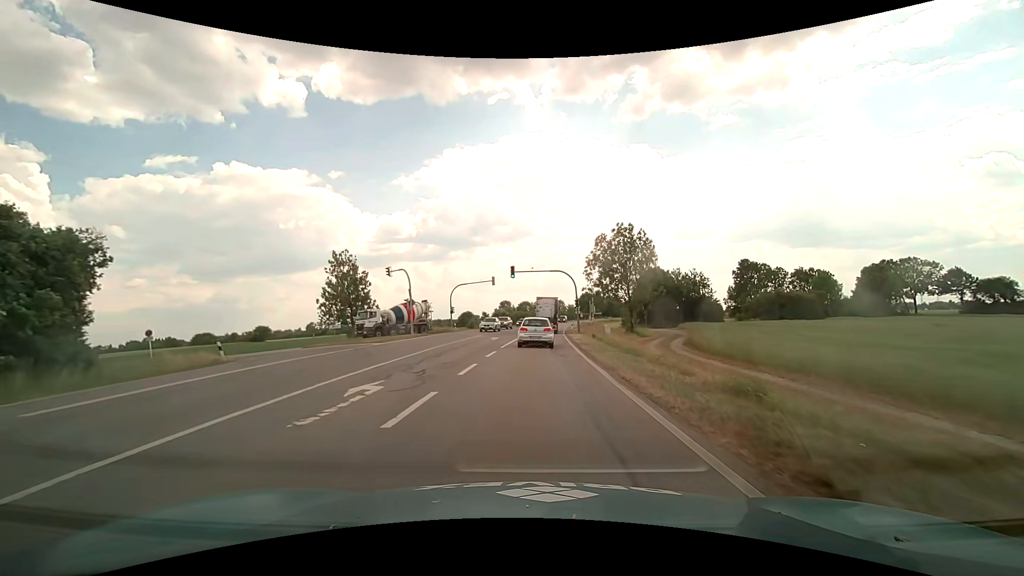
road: primary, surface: asphalt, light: Day
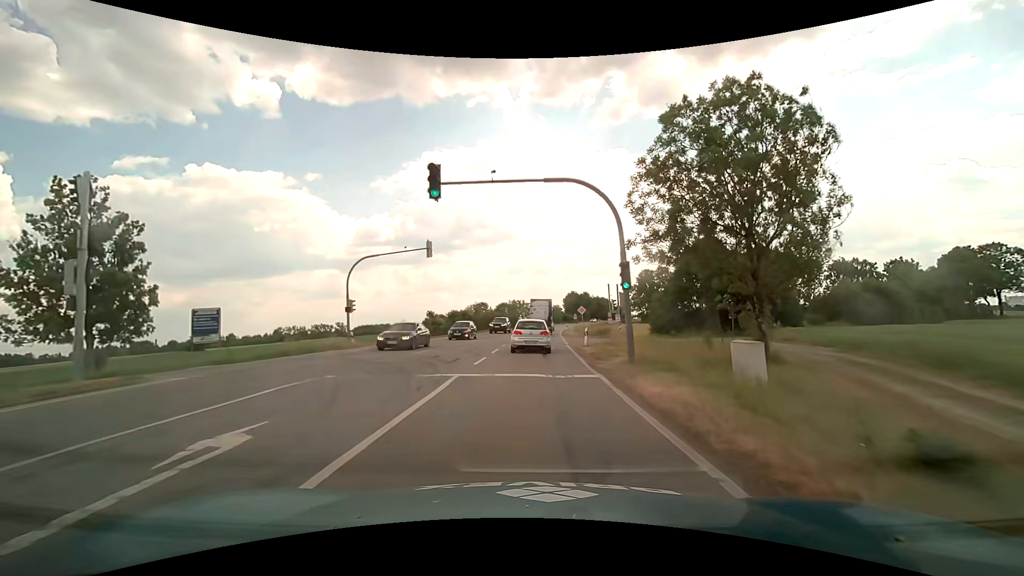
(+0.7, +31.4) m; +2°
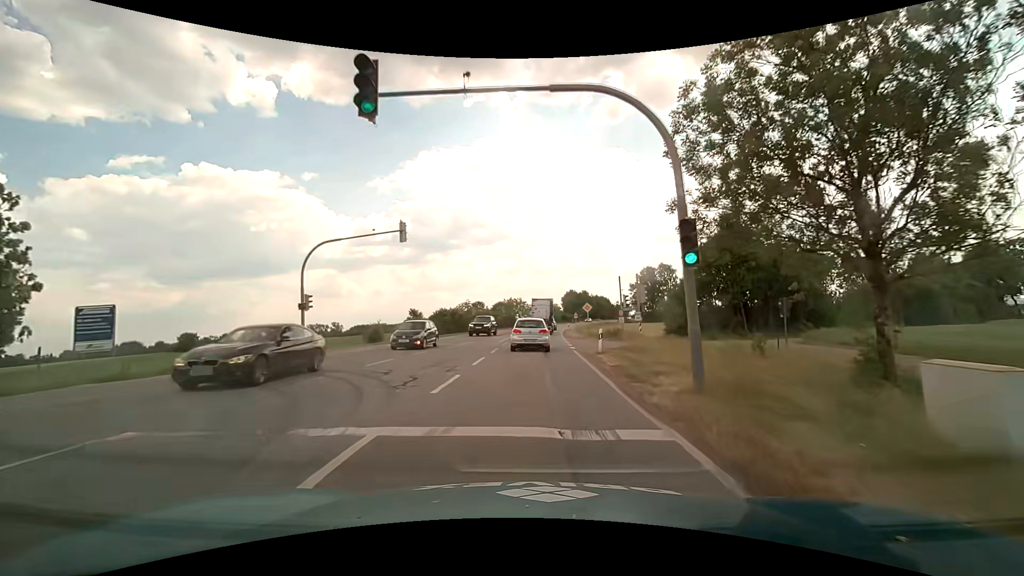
(0.0, +6.5) m; +1°
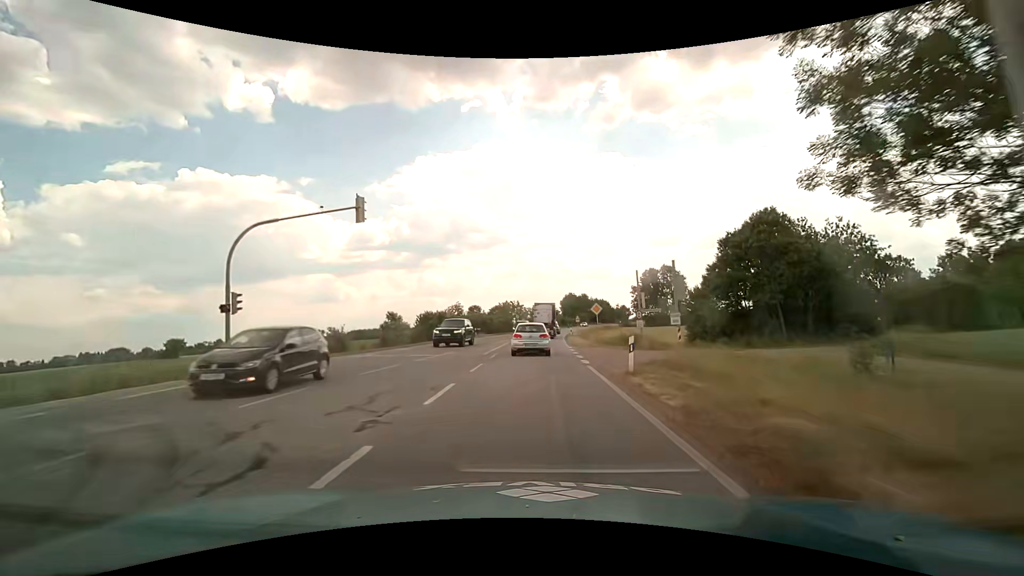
(0.0, +6.8) m; 0°
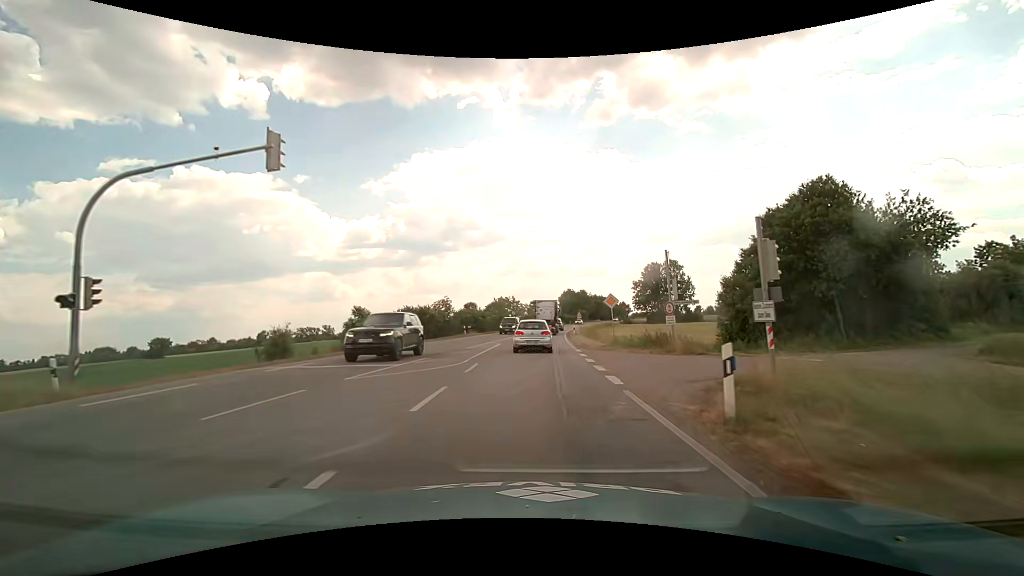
(0.0, +7.1) m; 0°
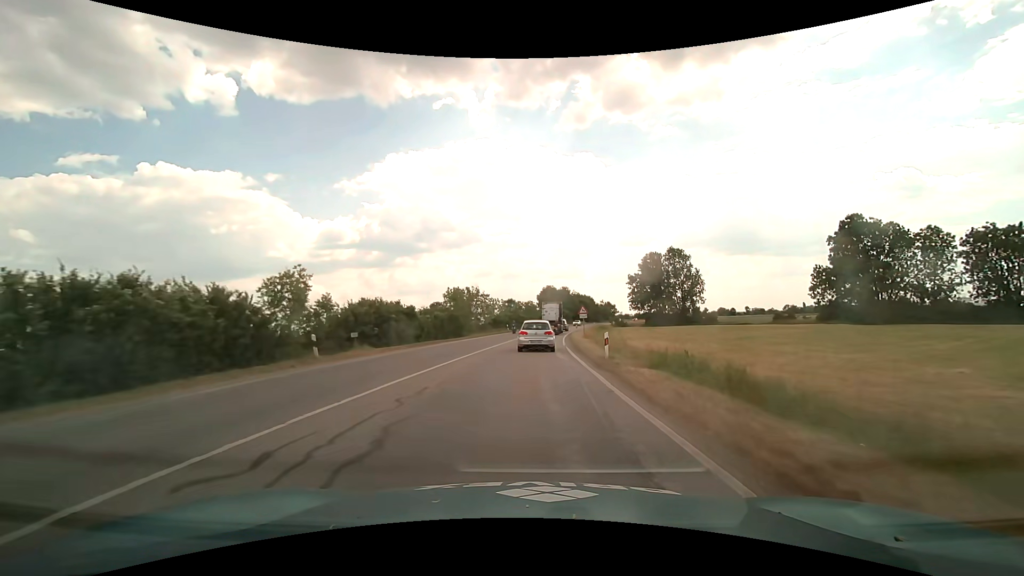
(+0.6, +30.4) m; +2°
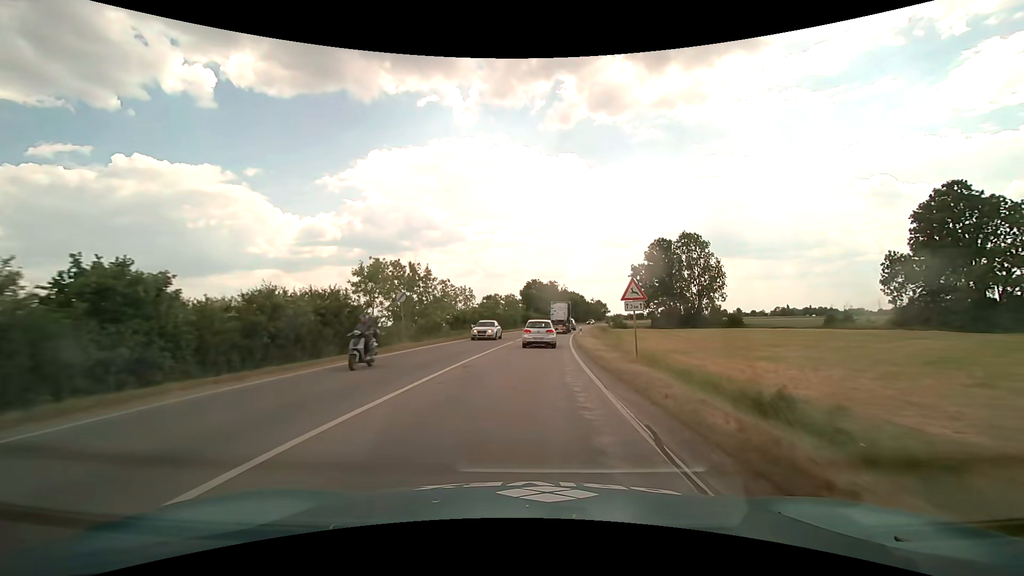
(+0.6, +24.9) m; +2°
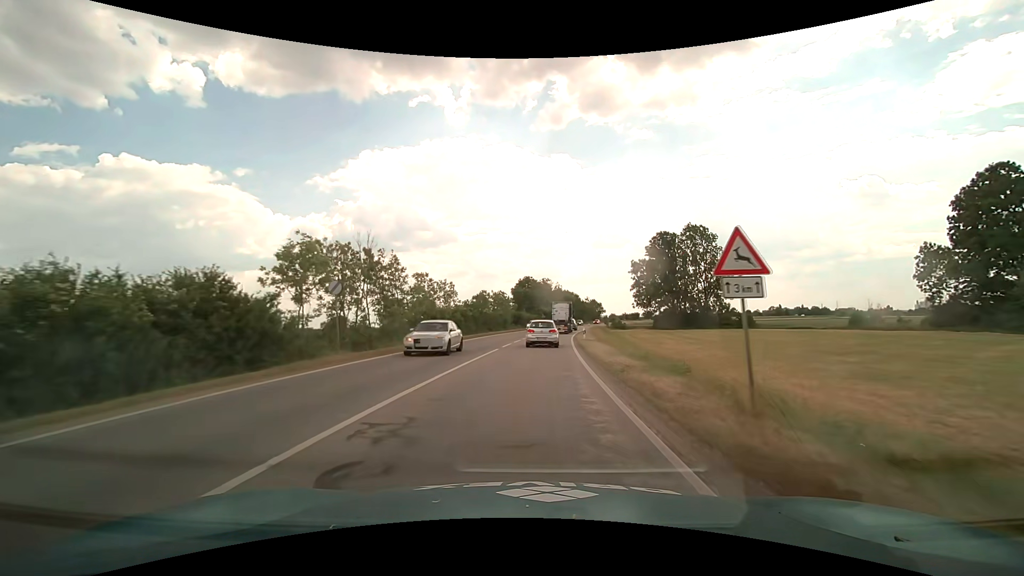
(+0.1, +8.7) m; +1°
(0, +10) (0, +20) (+1, +30) (+1, +40) (+2, +50) (+3, +60) (+5, +70) (+6, +80) (+8, +90) (+10, +99) m
